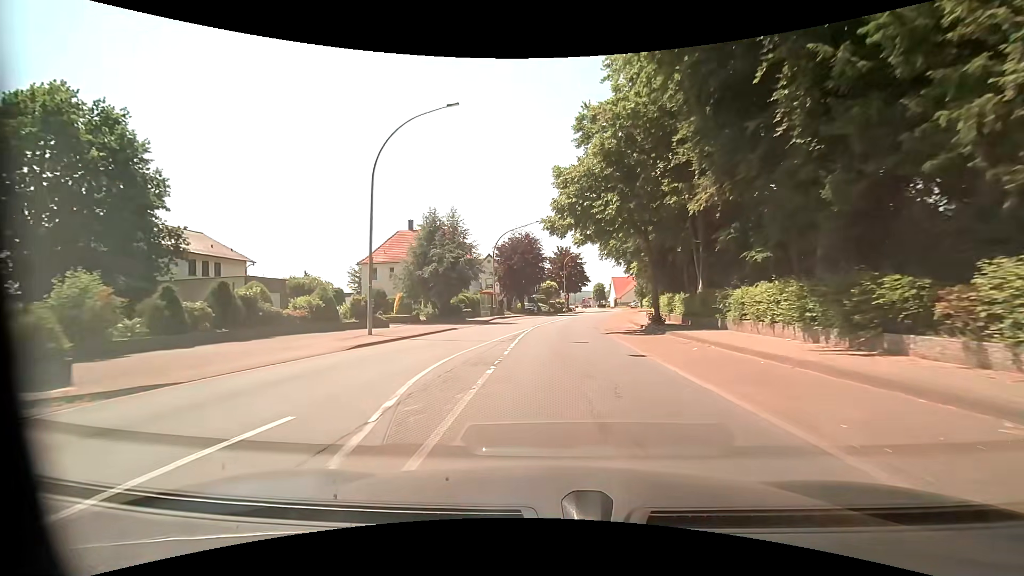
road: primary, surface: asphalt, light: Day
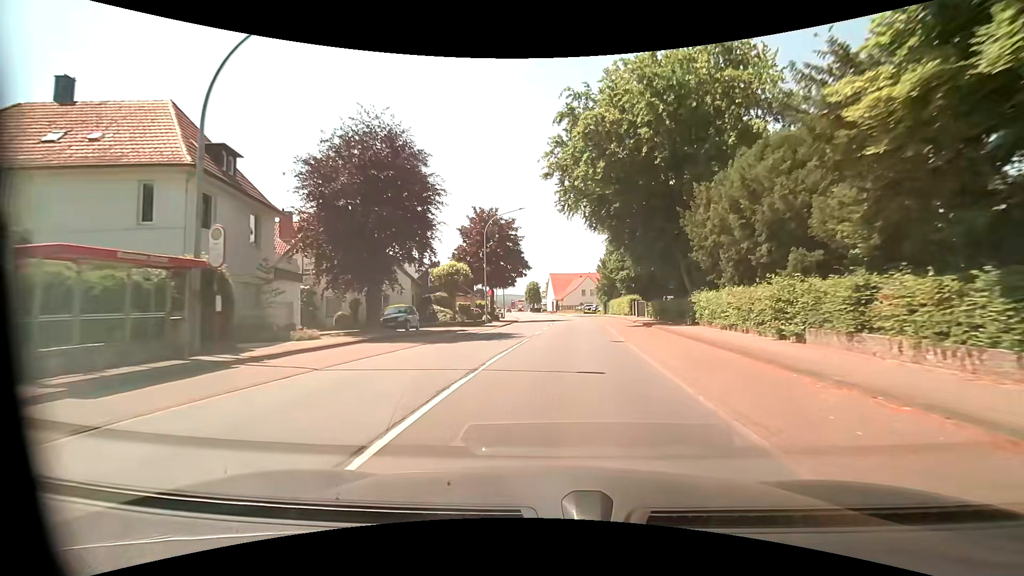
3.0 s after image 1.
(+1.4, +38.7) m; +8°
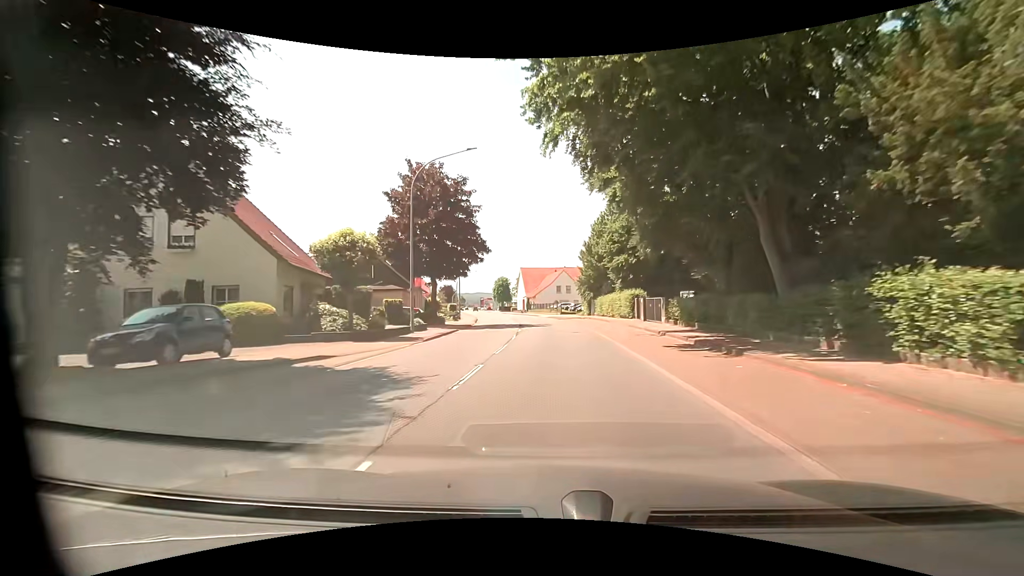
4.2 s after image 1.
(+0.5, +15.8) m; +3°
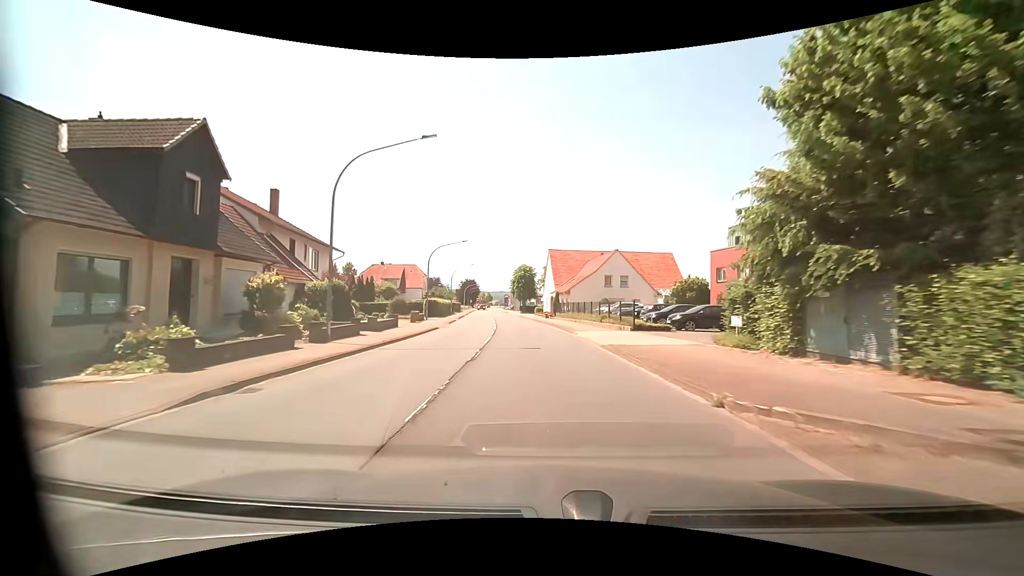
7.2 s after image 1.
(-0.3, +38.6) m; -4°
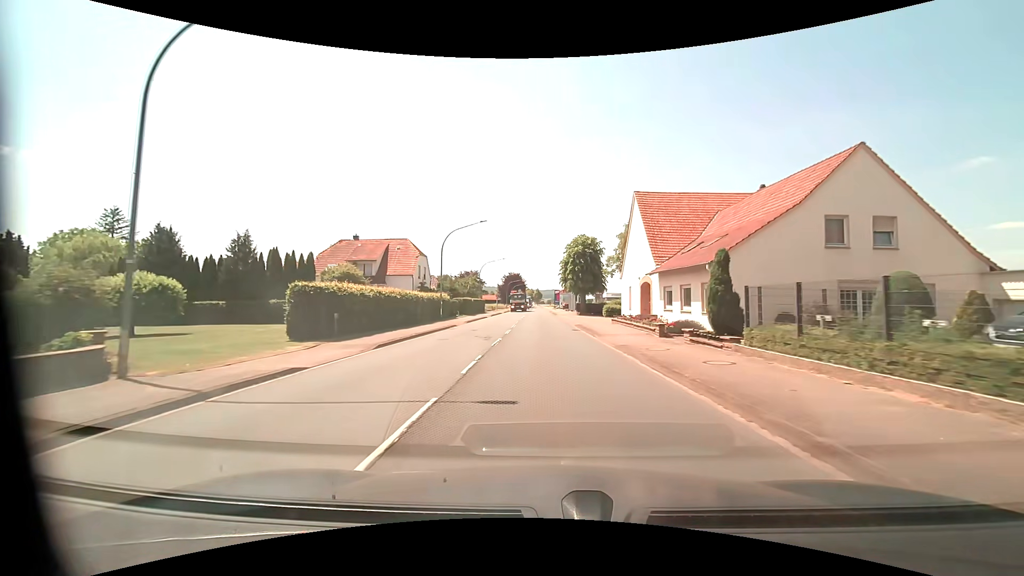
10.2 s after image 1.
(-2.1, +39.2) m; -6°
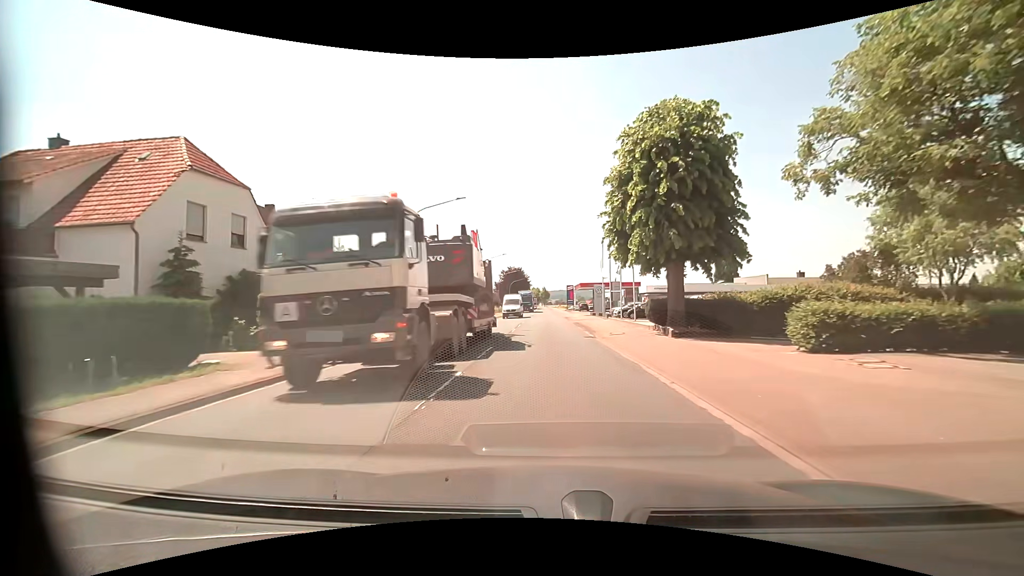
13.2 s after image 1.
(-0.4, +40.3) m; -1°
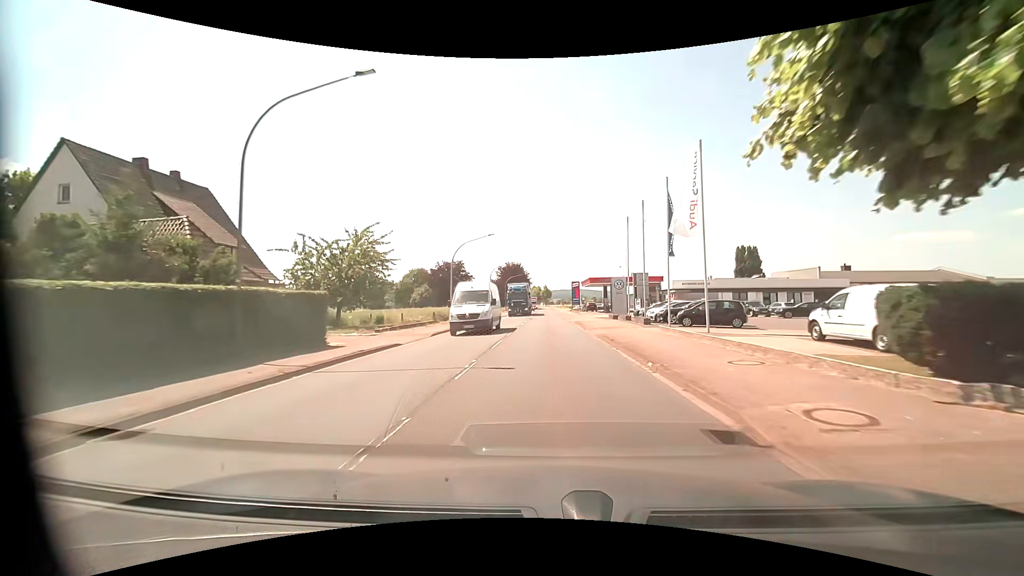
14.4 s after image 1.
(-0.1, +15.9) m; -1°
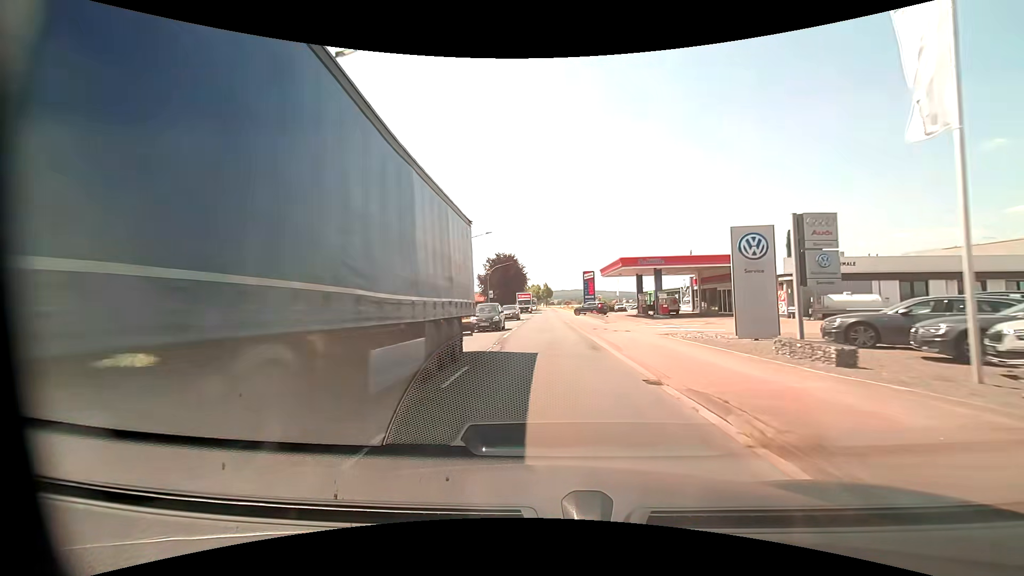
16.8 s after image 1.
(+0.2, +31.0) m; 0°
(0, +10) (0, +20) (0, +30) (0, +40) (0, +50) (0, +60) (0, +70) (0, +80) (0, +90) (0, +100) m
